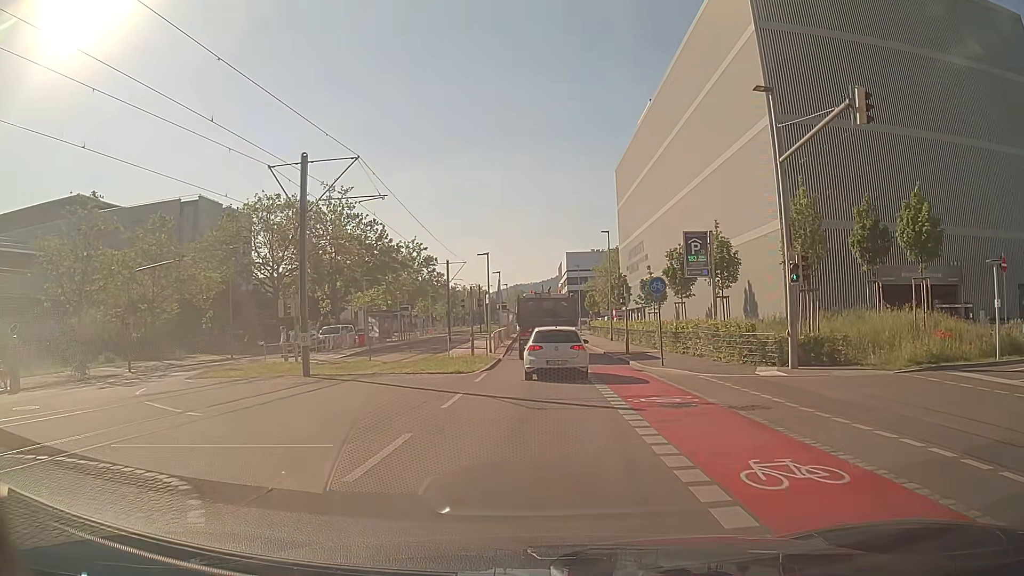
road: secondary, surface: asphalt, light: Day
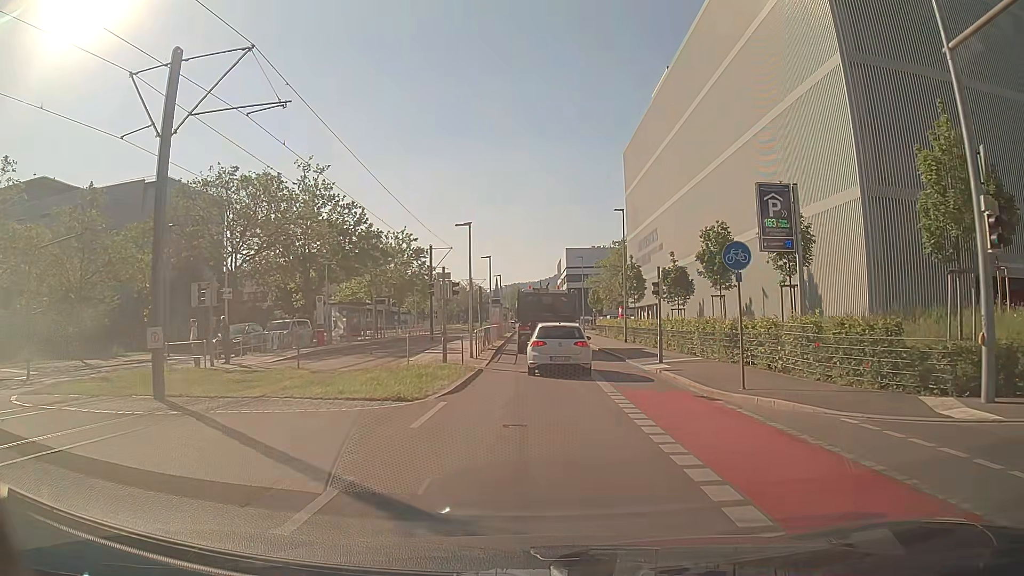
(0.0, +9.2) m; 0°
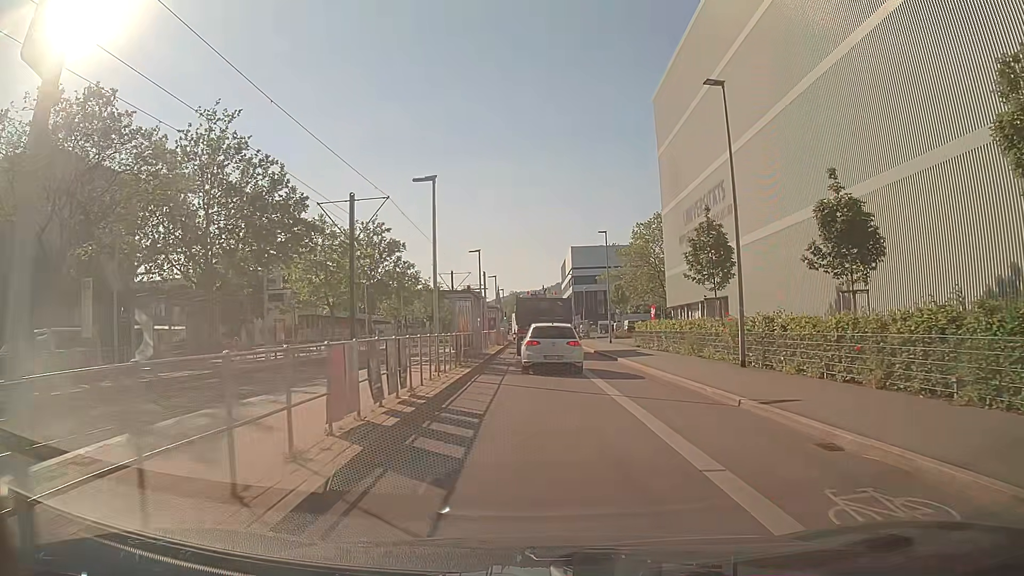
(-0.1, +23.4) m; 0°
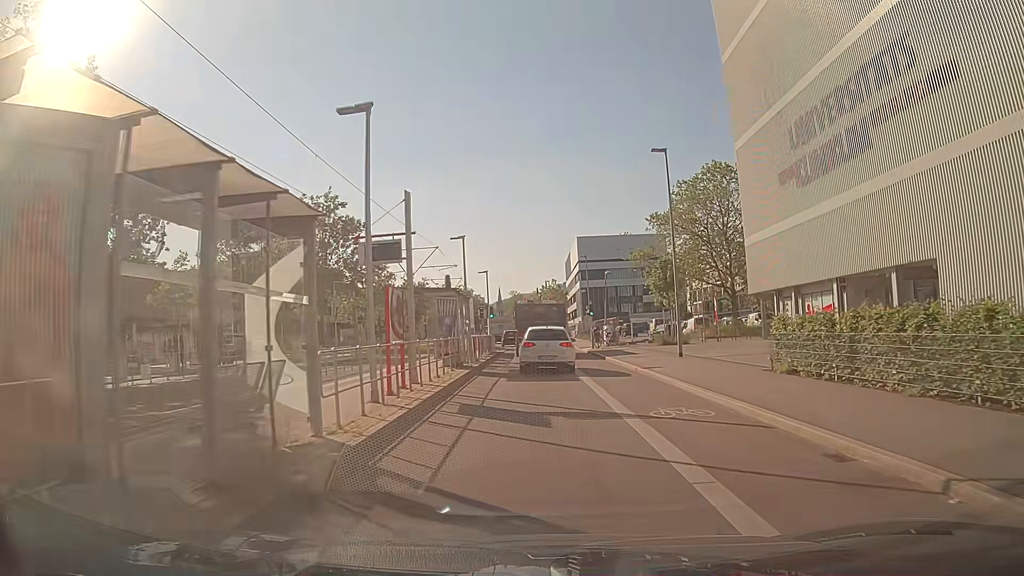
(0.0, +23.6) m; 0°
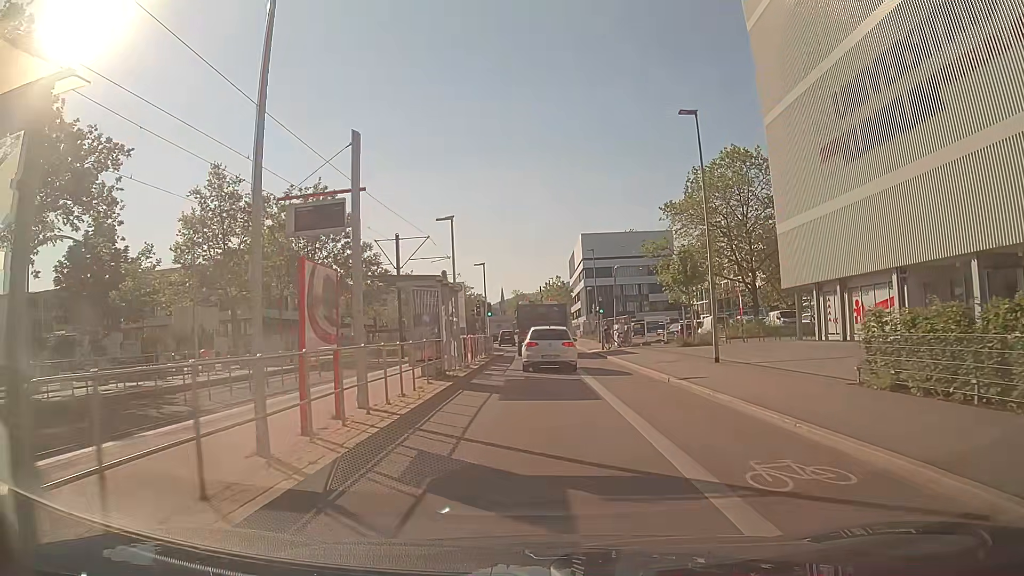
(-0.1, +4.9) m; -2°
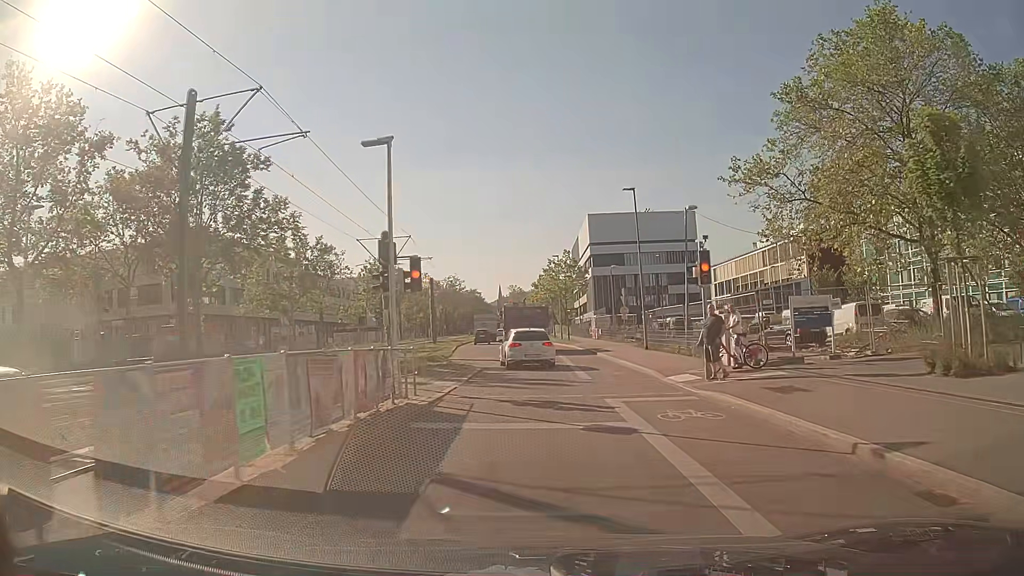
(+0.3, +25.5) m; +1°
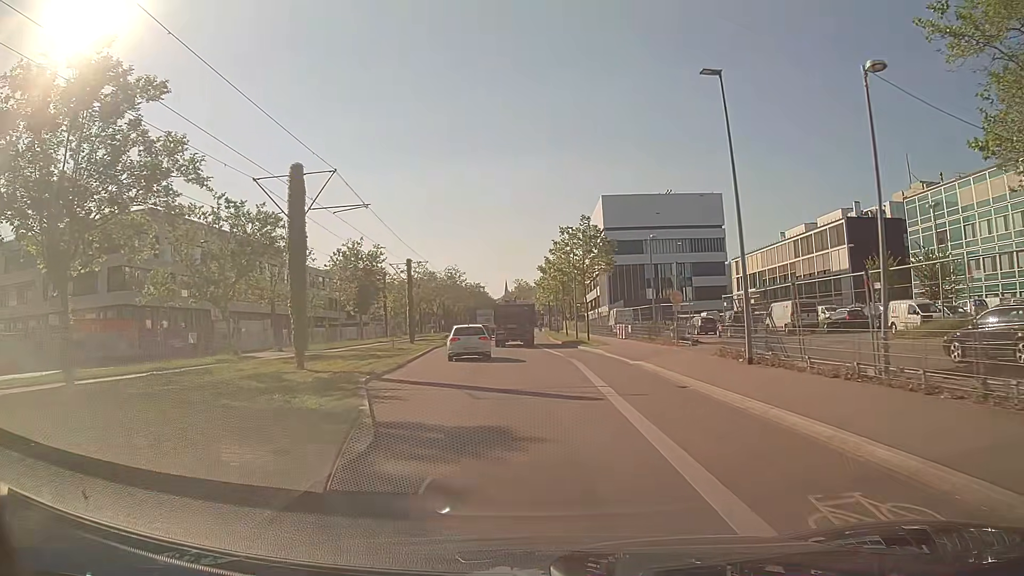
(0.0, +16.3) m; -1°
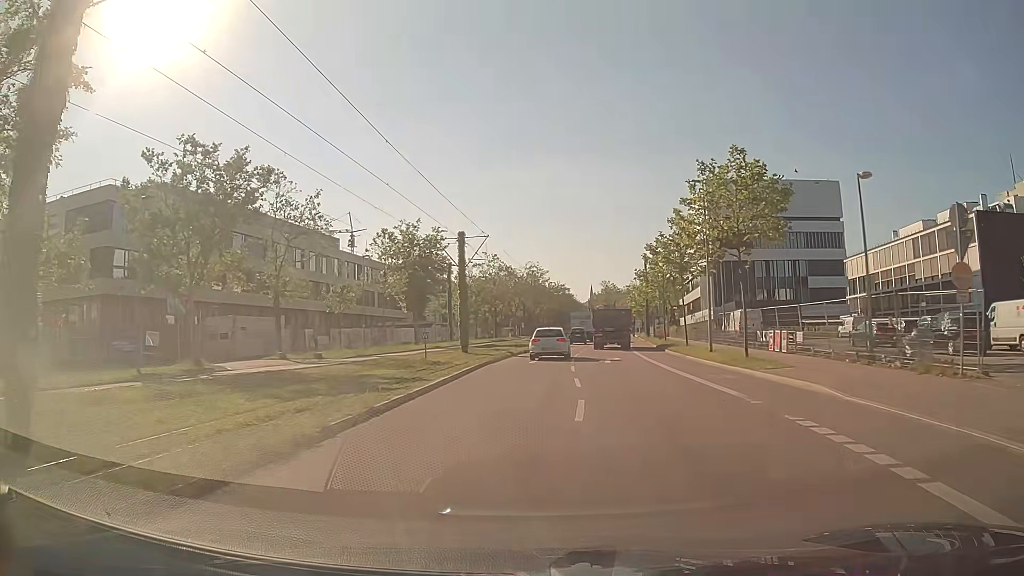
(-1.0, +17.4) m; -7°
(0, +10) (0, +20) (0, +30) (+1, +40) (+2, +50) (+4, +60) (+5, +70) (+6, +80) (+8, +90) (+9, +99) m
